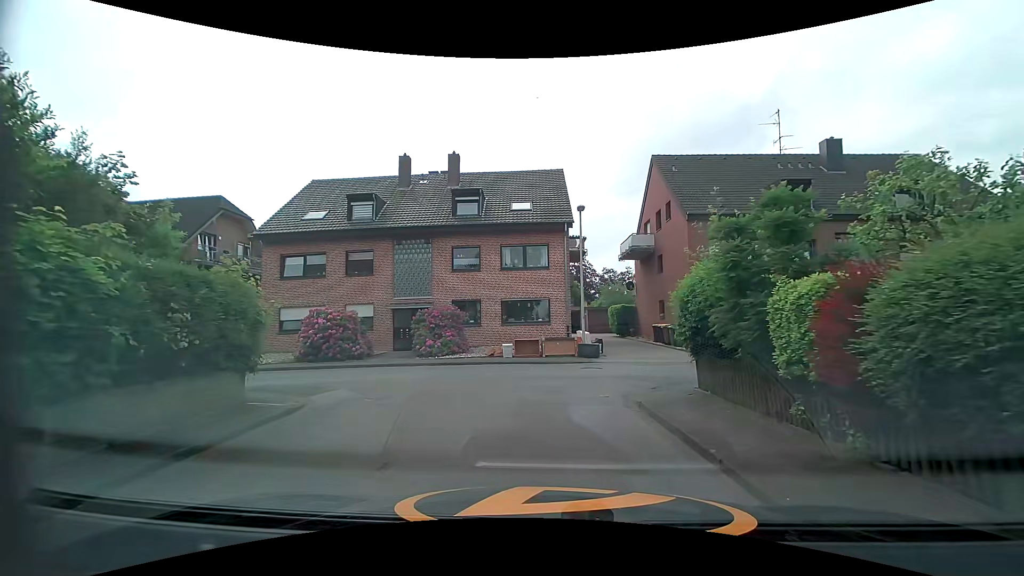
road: residential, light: Day
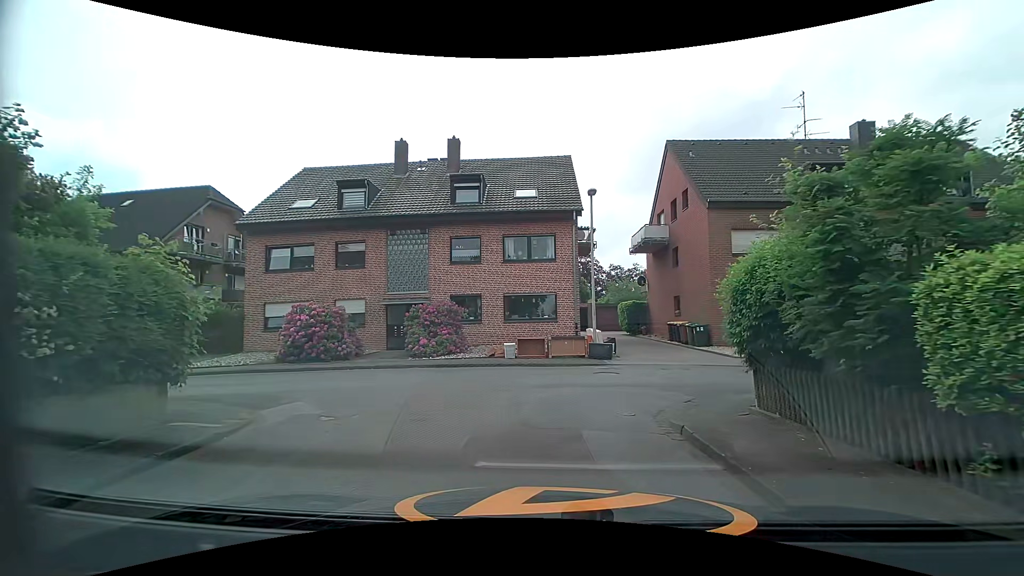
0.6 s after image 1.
(0.0, +2.0) m; 0°
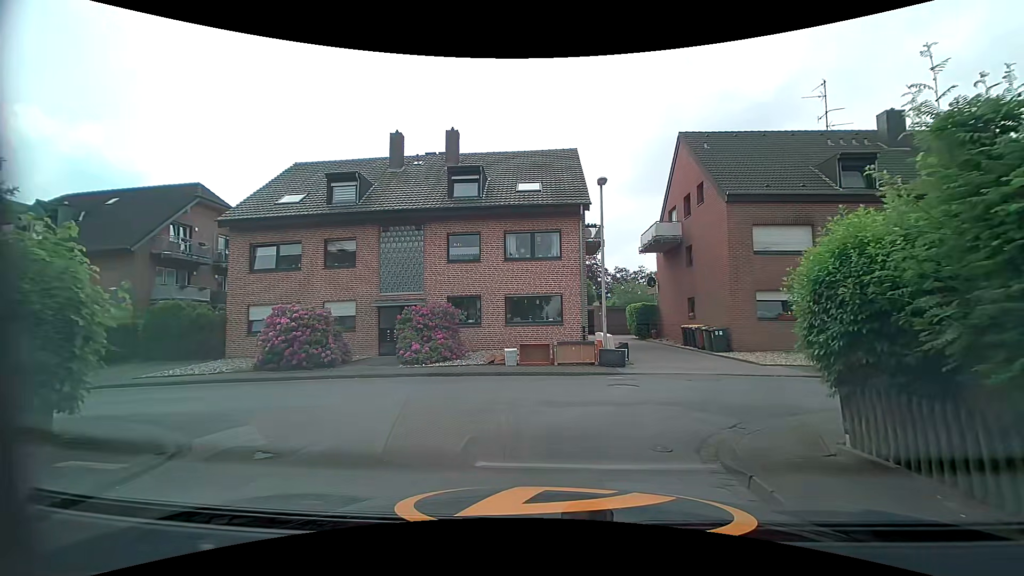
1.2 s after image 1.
(-0.1, +1.7) m; -1°
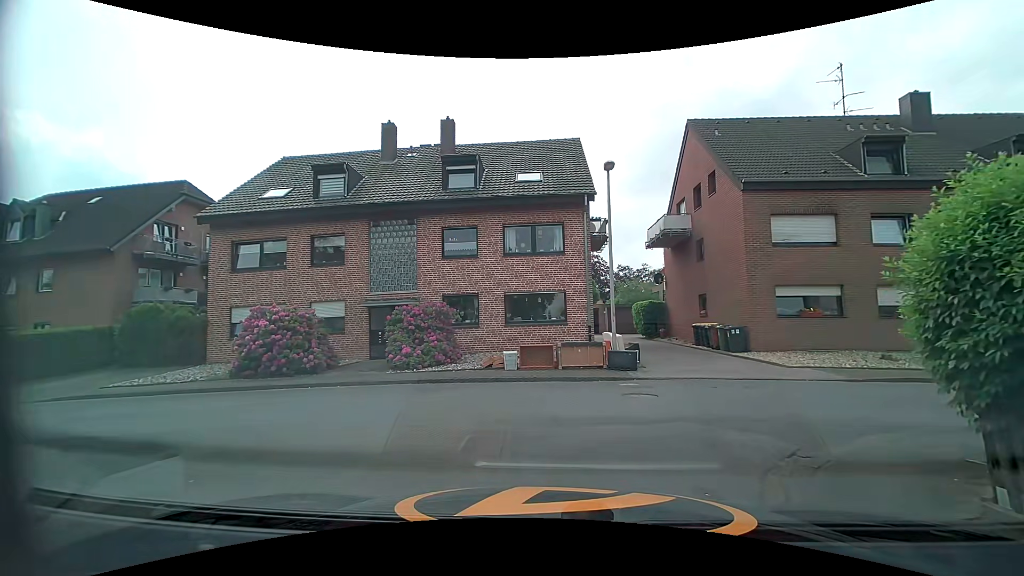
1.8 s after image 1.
(0.0, +1.4) m; -1°
